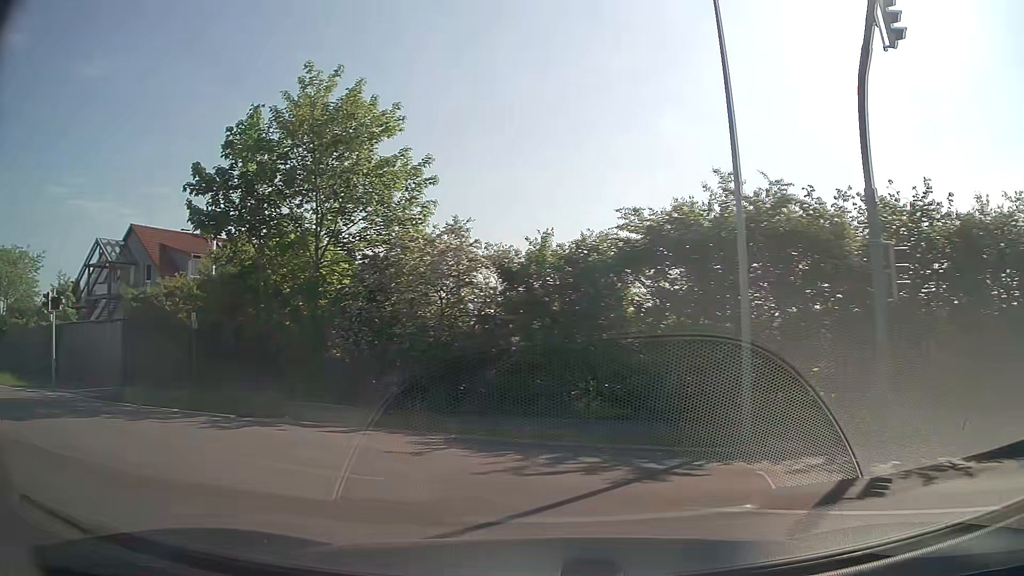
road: residential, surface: asphalt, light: Day
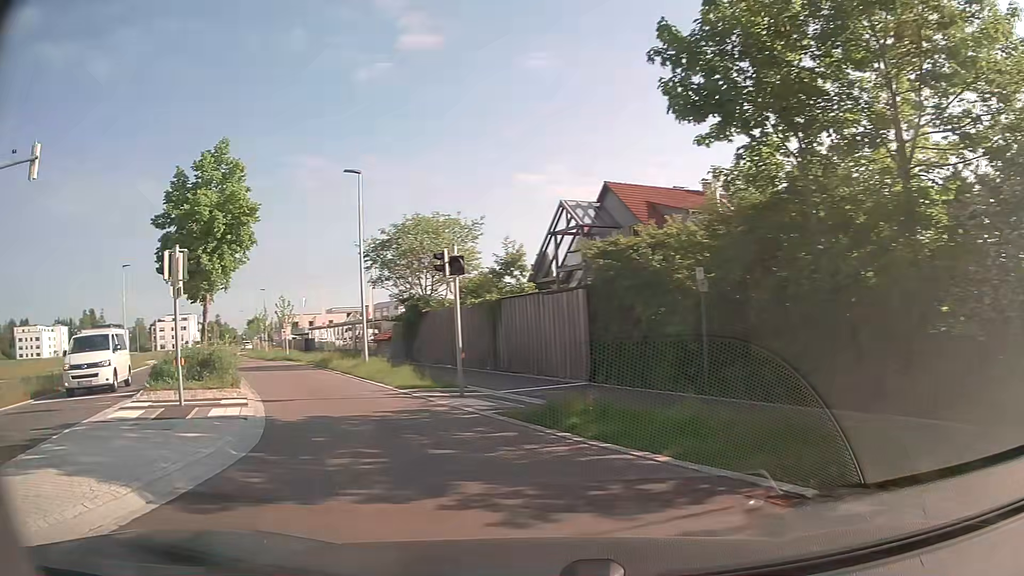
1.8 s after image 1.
(-3.2, +8.0) m; -45°
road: secondary
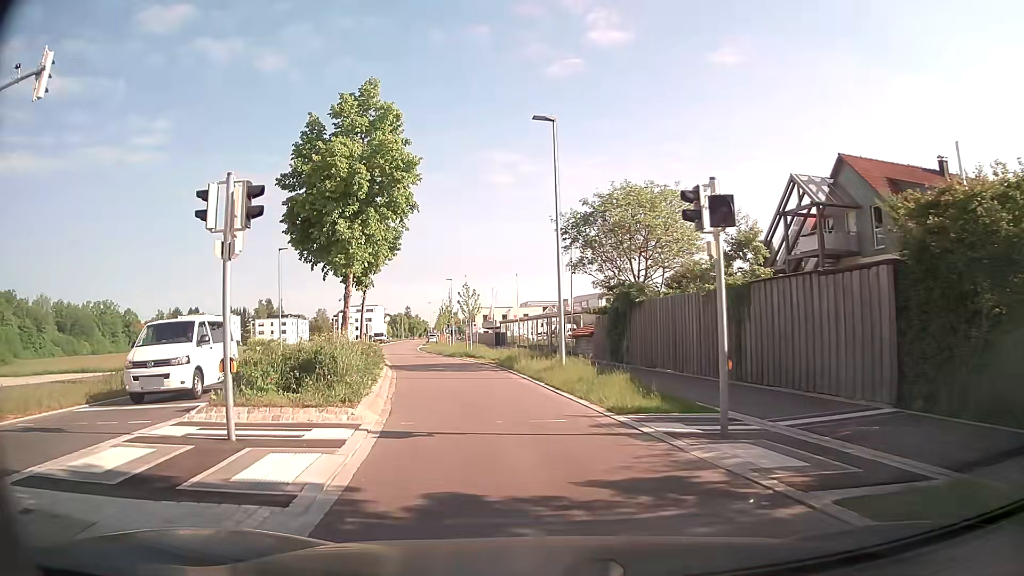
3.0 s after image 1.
(-1.2, +6.3) m; -17°
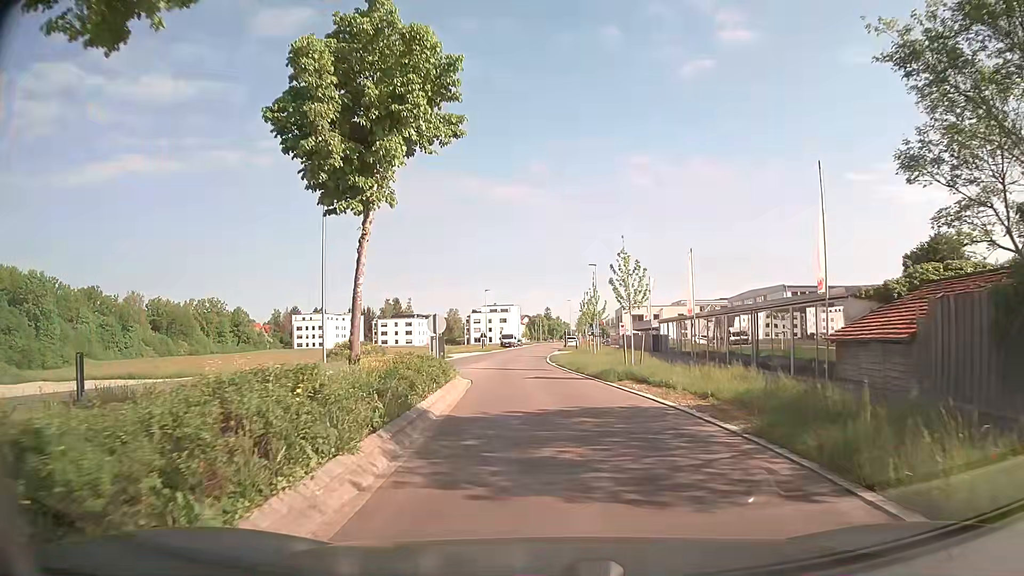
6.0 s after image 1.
(-2.5, +19.4) m; -12°
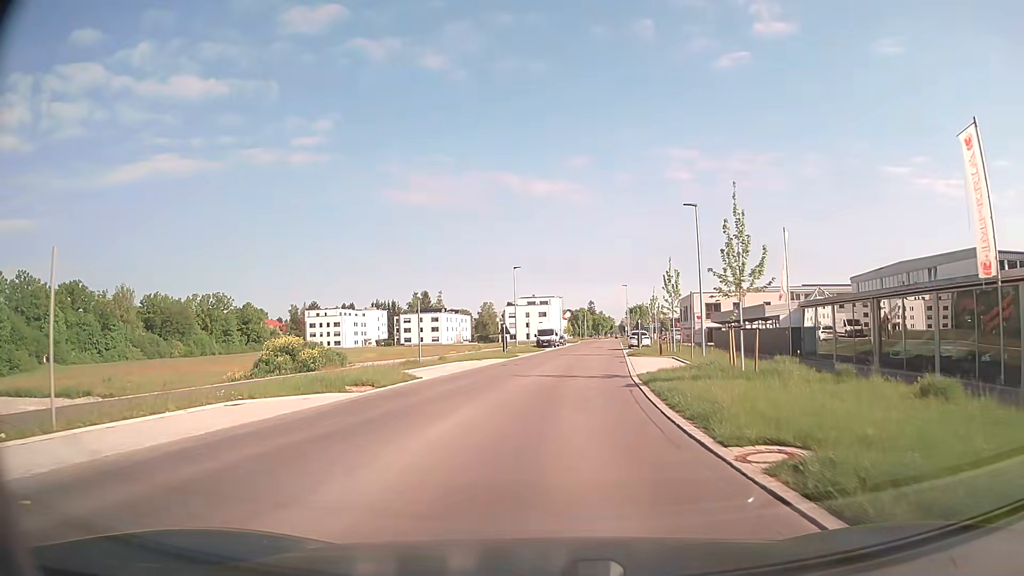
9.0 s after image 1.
(-1.1, +27.2) m; -4°
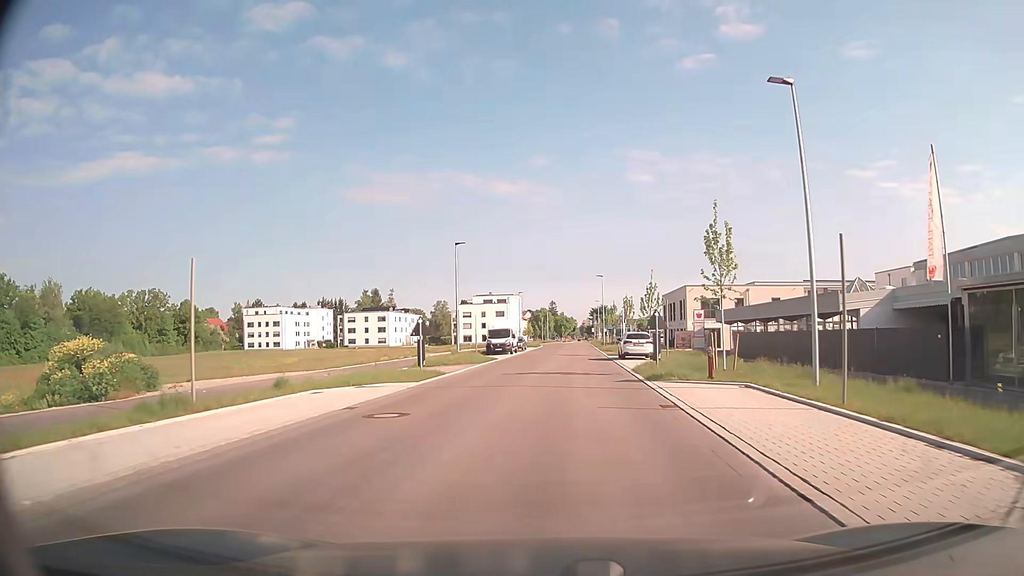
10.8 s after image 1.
(+0.4, +18.7) m; +3°
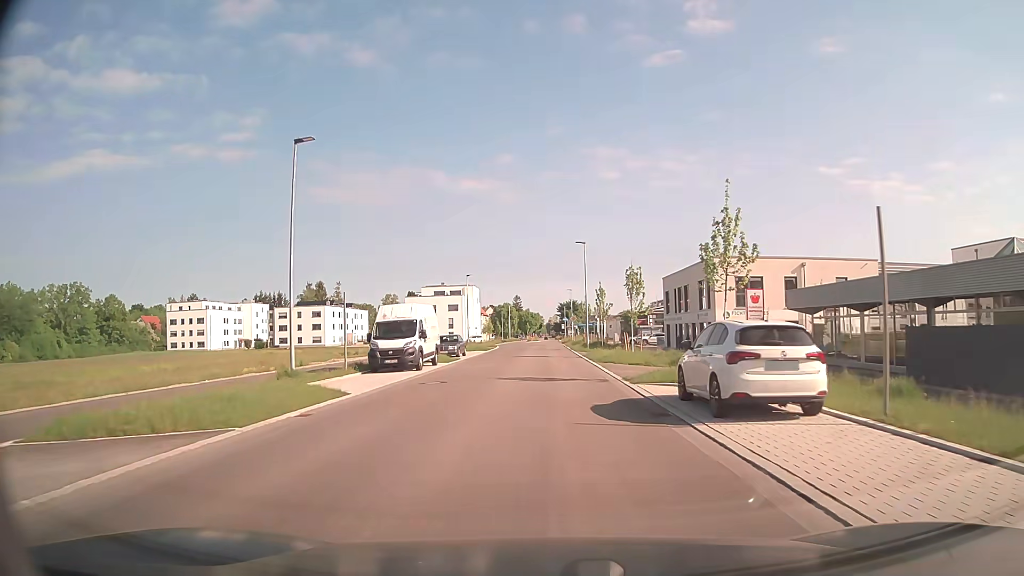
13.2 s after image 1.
(+1.0, +26.3) m; +3°
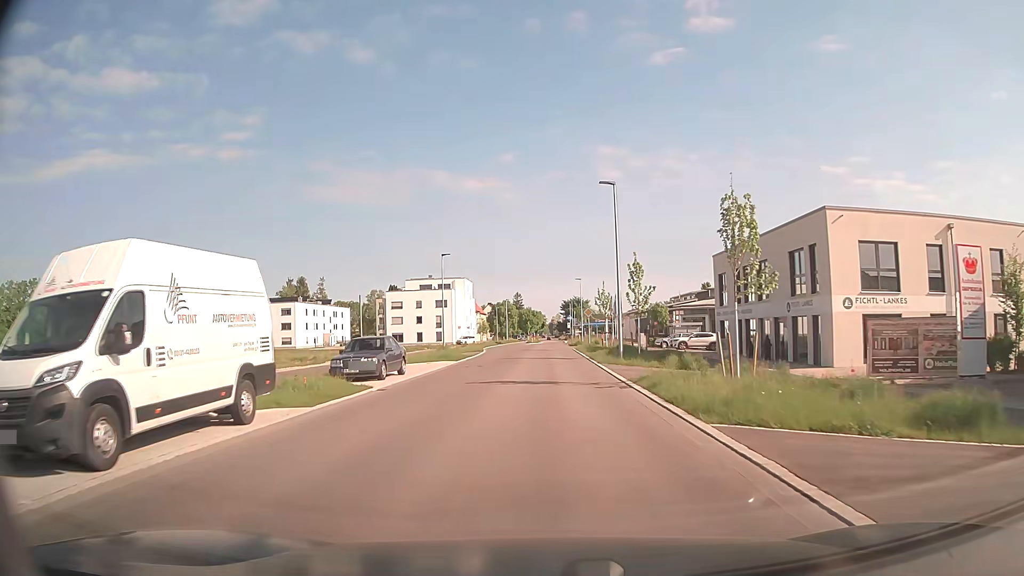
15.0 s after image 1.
(-0.1, +20.2) m; 0°
(0, +10) (0, +20) (0, +30) (0, +40) (0, +50) (0, +60) (0, +70) (+1, +80) (+1, +90) (+1, +100) m
